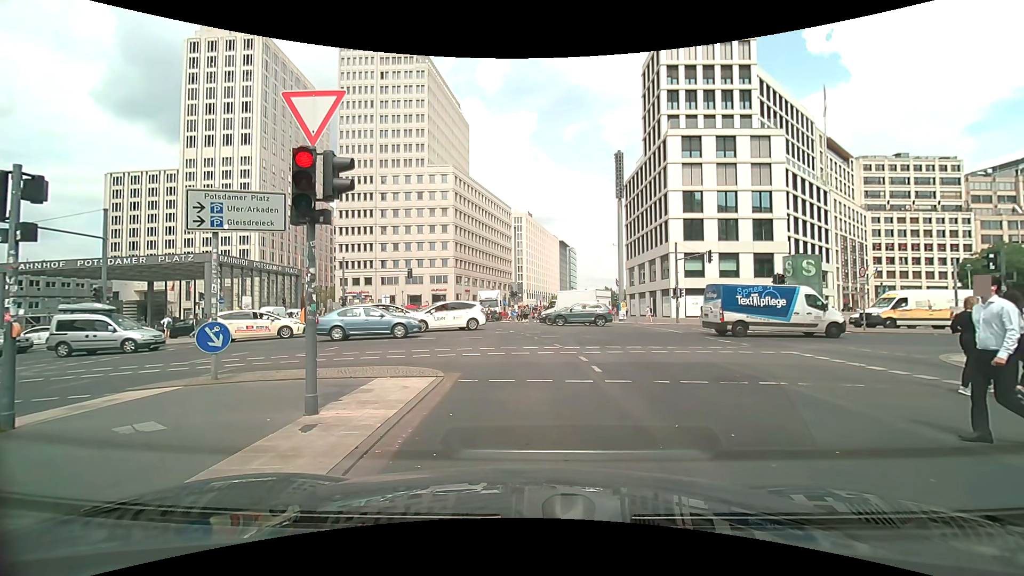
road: secondary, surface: asphalt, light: Day
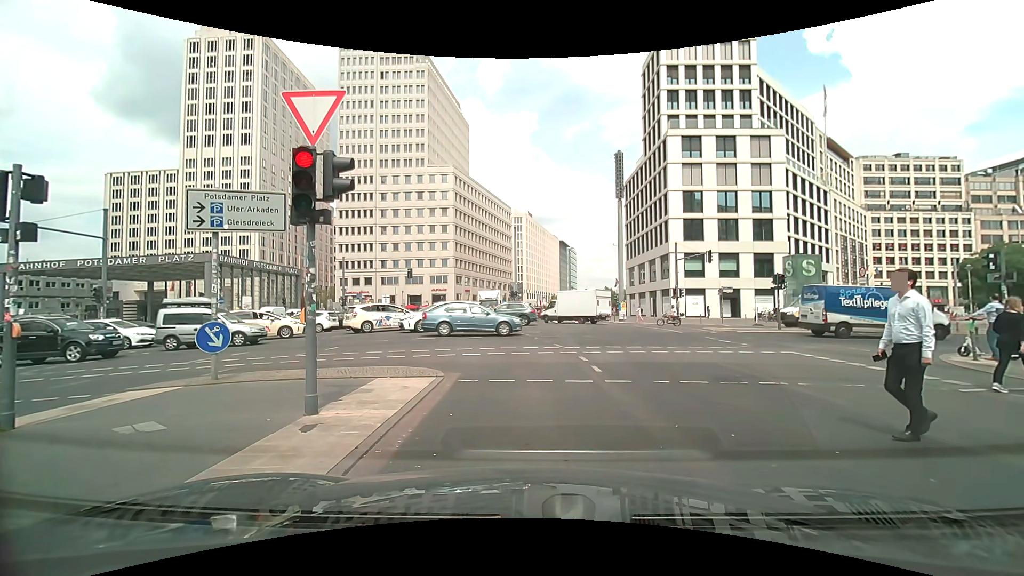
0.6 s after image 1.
(0.0, 0.0) m; 0°
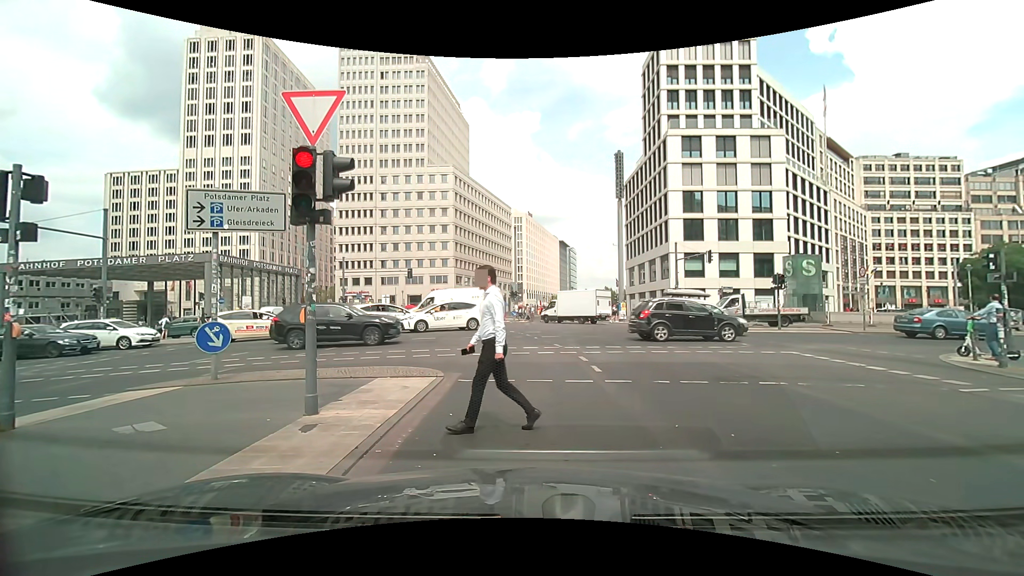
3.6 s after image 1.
(0.0, 0.0) m; 0°
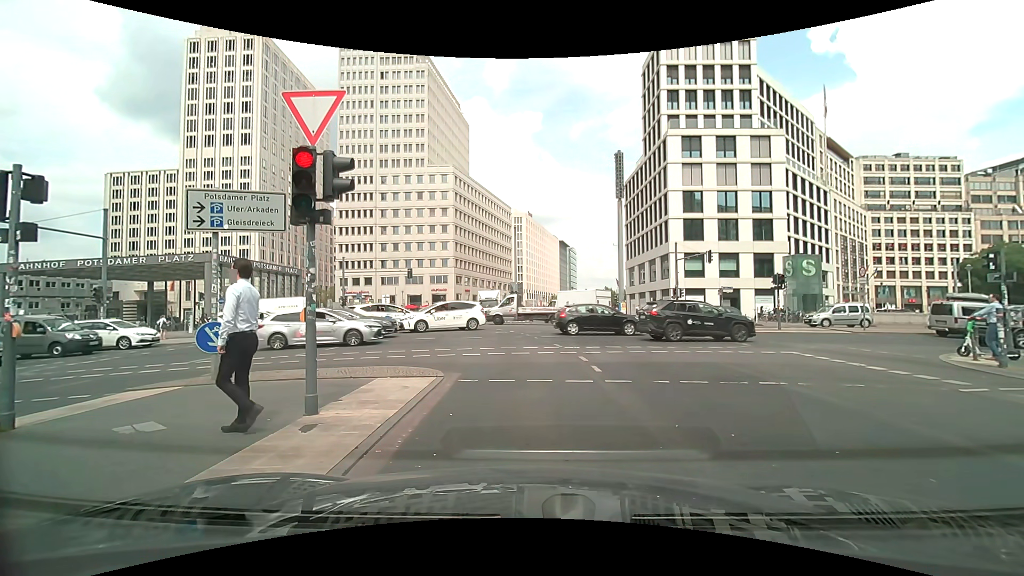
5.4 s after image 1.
(0.0, 0.0) m; 0°
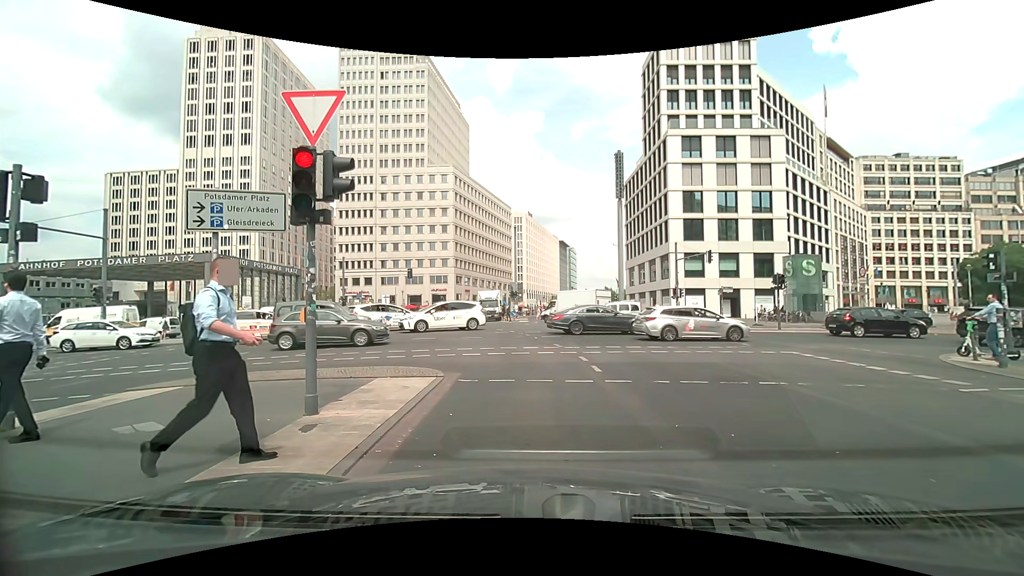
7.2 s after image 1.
(0.0, 0.0) m; 0°
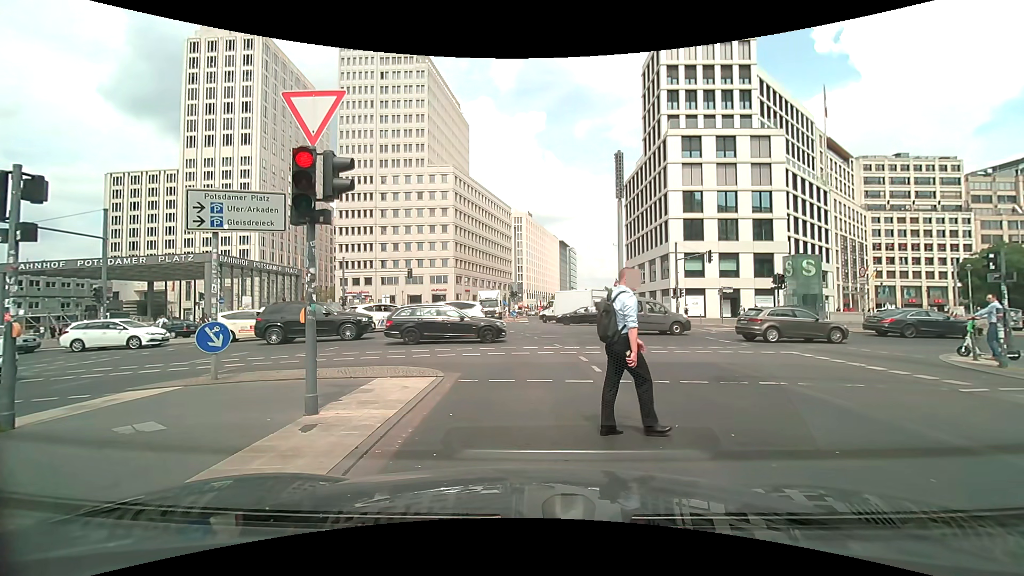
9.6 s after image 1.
(0.0, 0.0) m; 0°
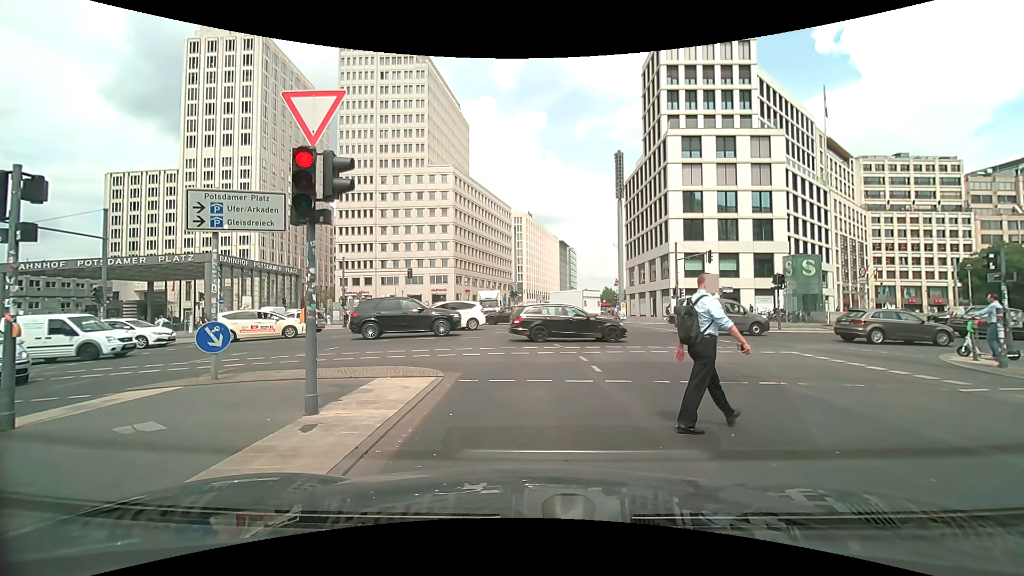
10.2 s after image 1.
(0.0, 0.0) m; 0°
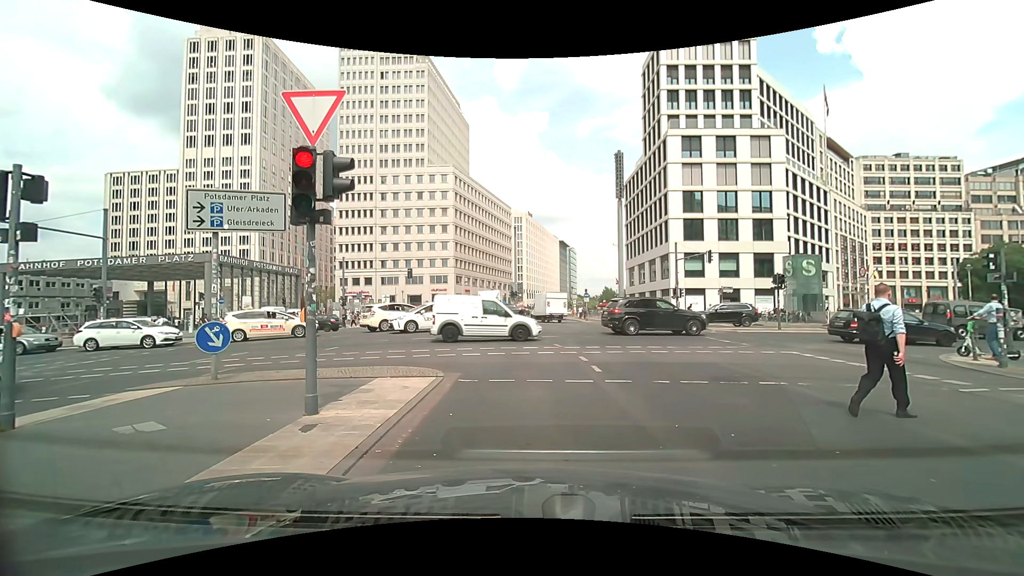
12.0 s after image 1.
(0.0, 0.0) m; 0°
